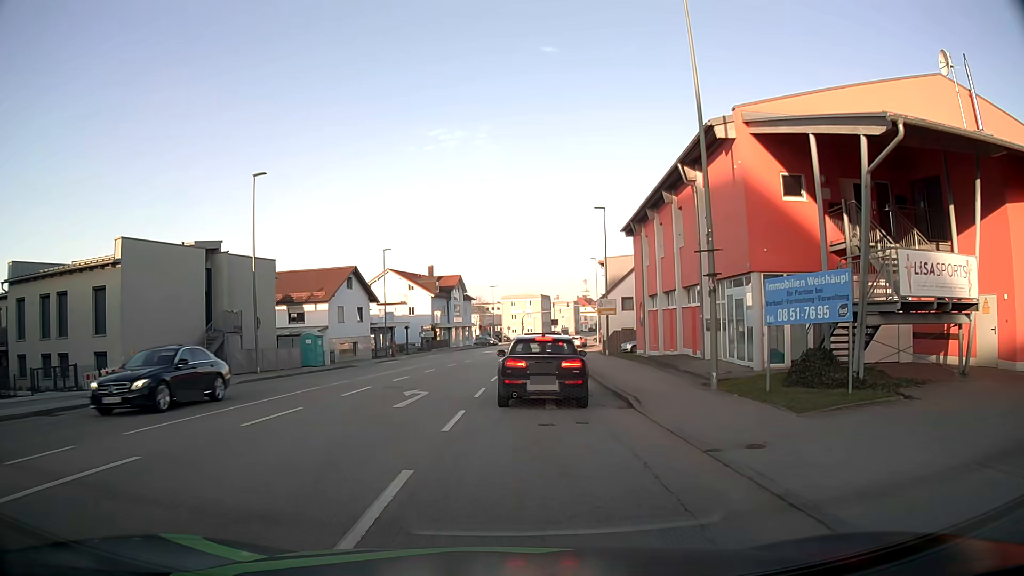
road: tertiary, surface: asphalt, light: Day
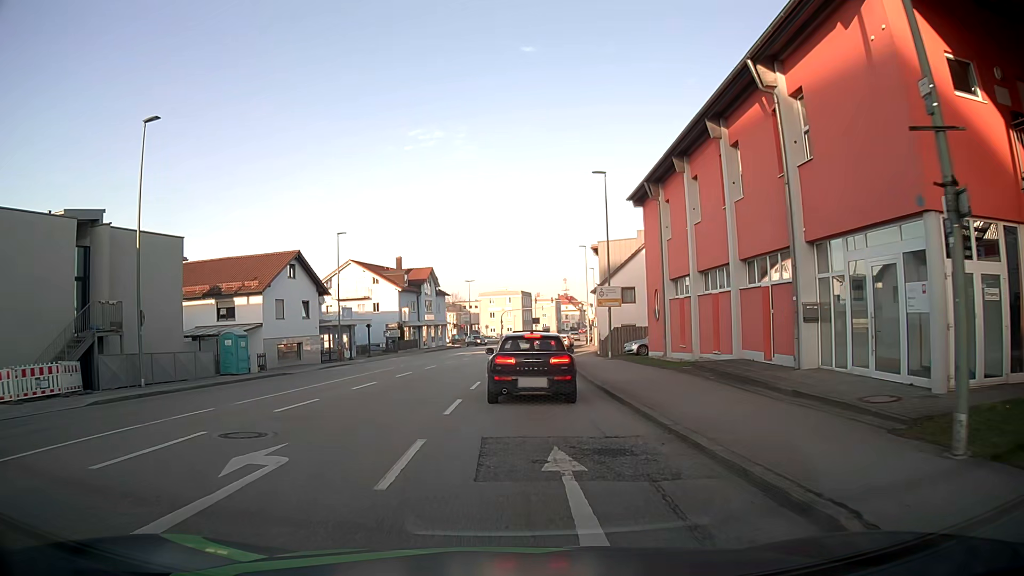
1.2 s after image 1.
(+0.2, +9.9) m; +2°
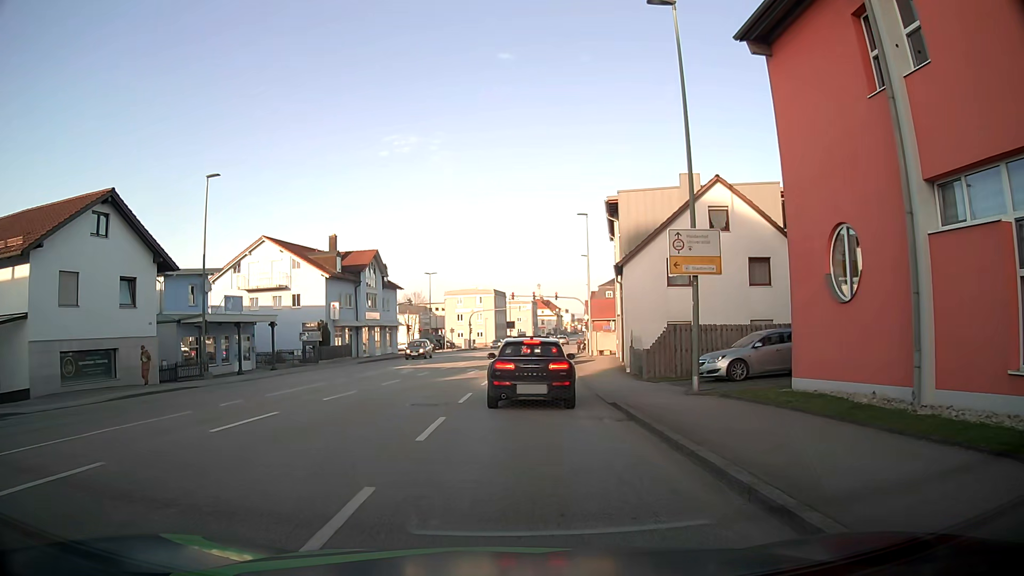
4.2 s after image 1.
(+0.3, +20.5) m; +2°
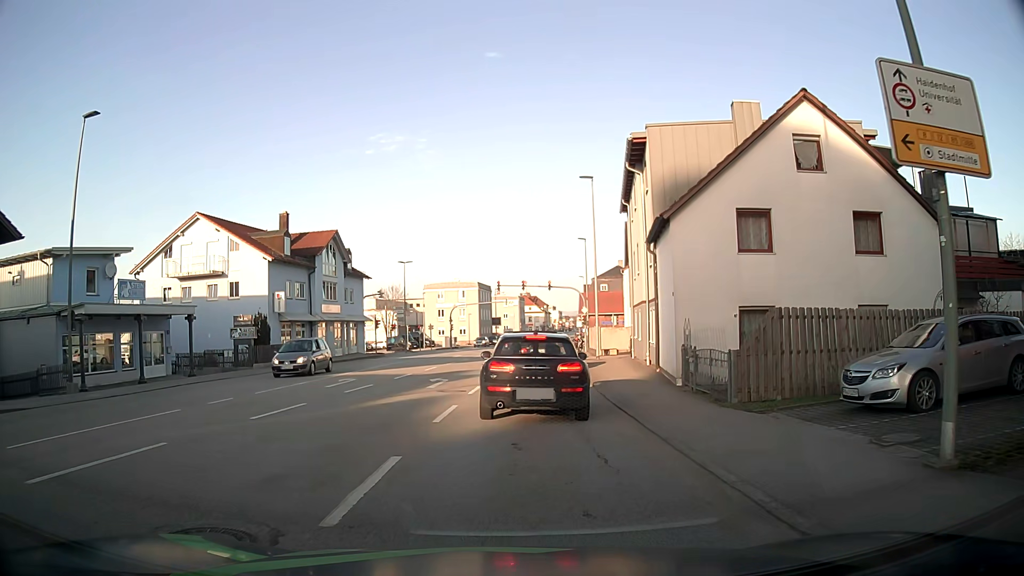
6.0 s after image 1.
(+0.1, +10.3) m; +1°
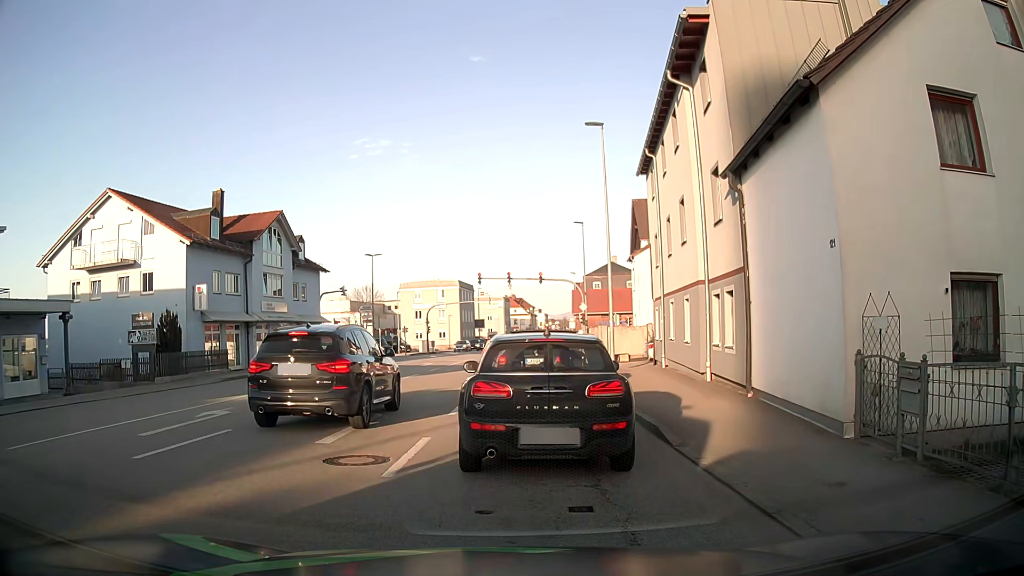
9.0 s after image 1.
(+0.1, +9.7) m; +4°
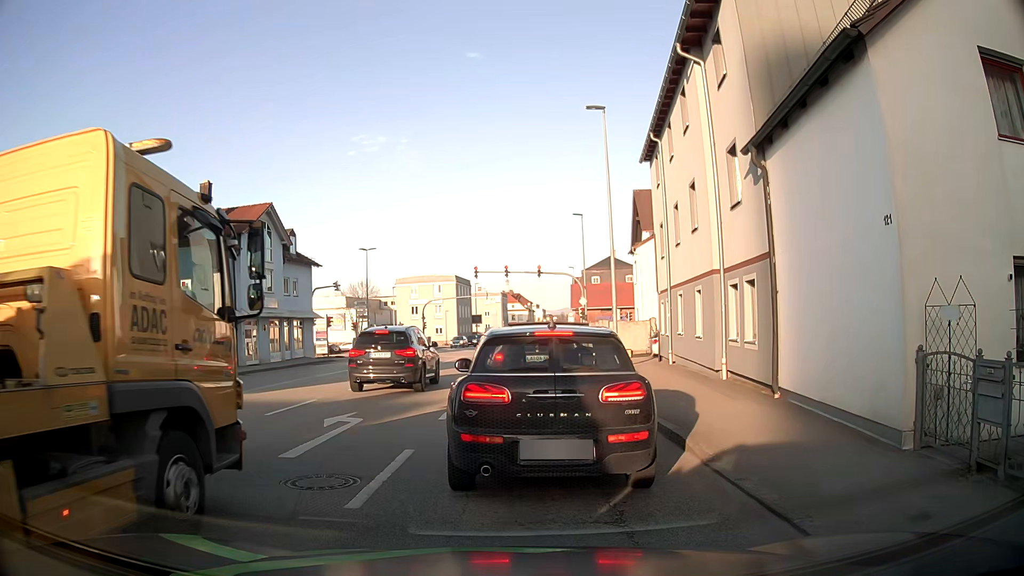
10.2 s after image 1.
(0.0, +1.4) m; -1°
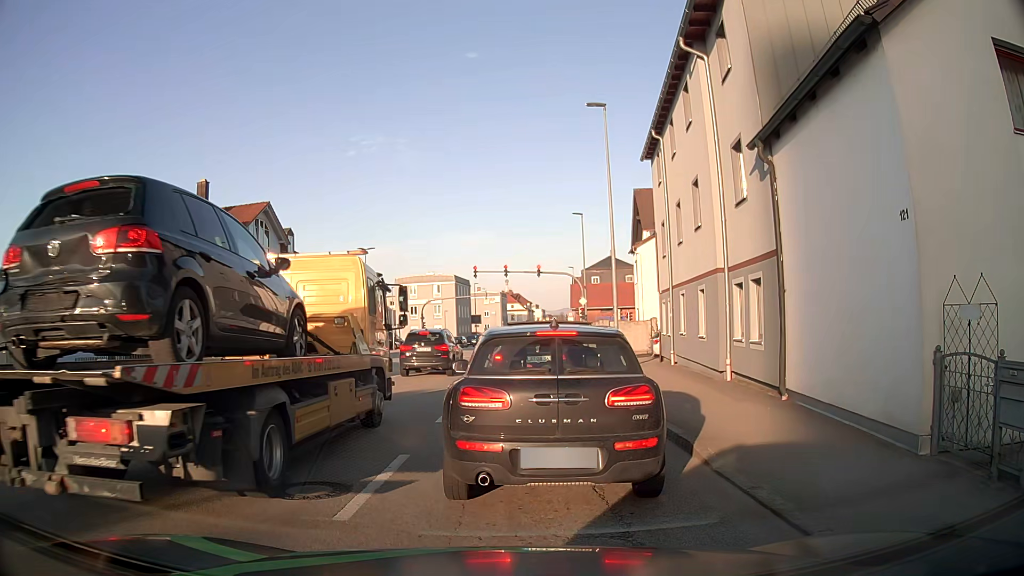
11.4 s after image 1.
(0.0, +0.4) m; 0°
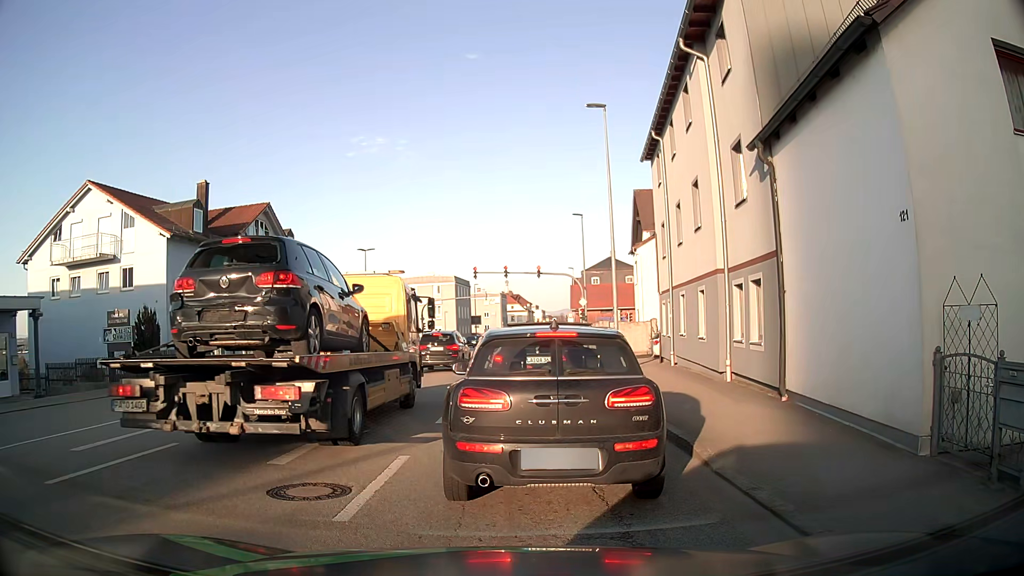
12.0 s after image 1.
(0.0, 0.0) m; 0°
